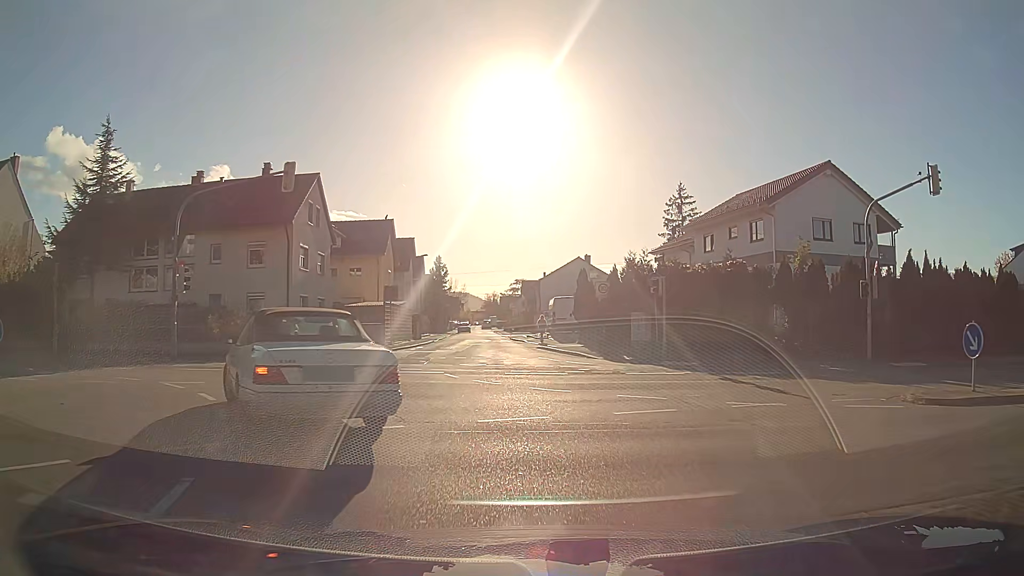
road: residential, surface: asphalt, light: Day
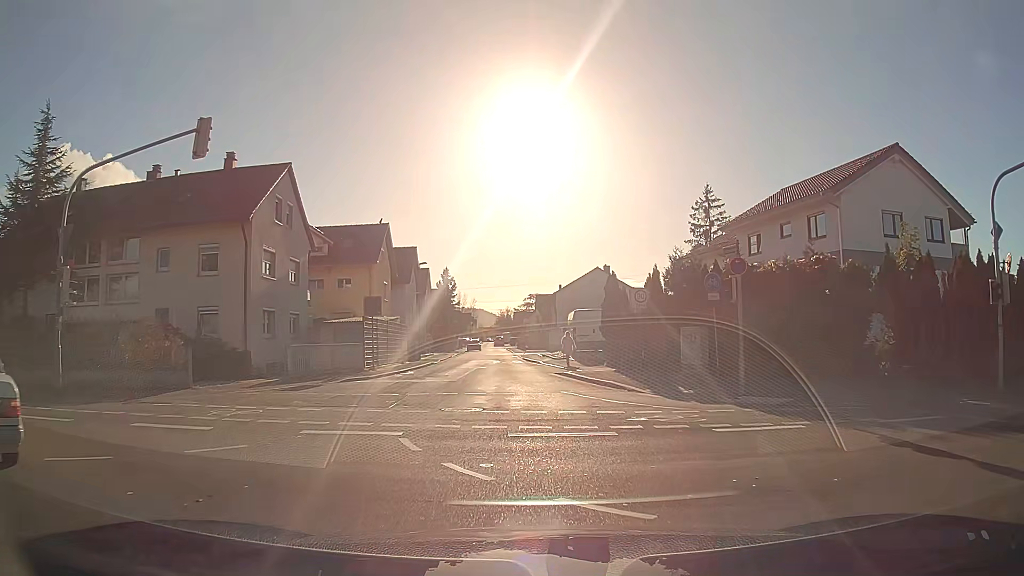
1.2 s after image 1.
(-0.1, +7.1) m; -1°
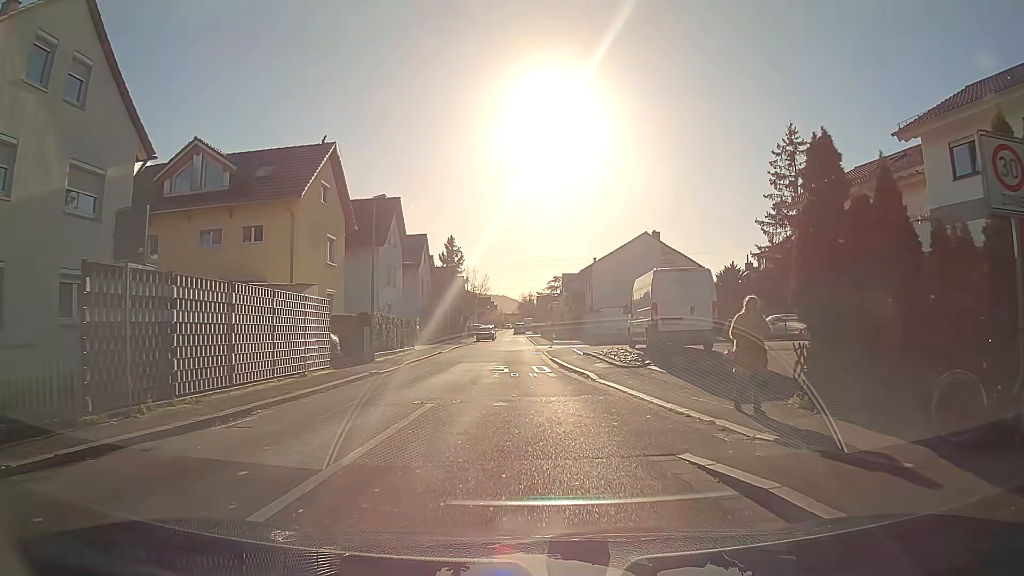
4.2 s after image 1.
(-0.4, +19.2) m; -2°
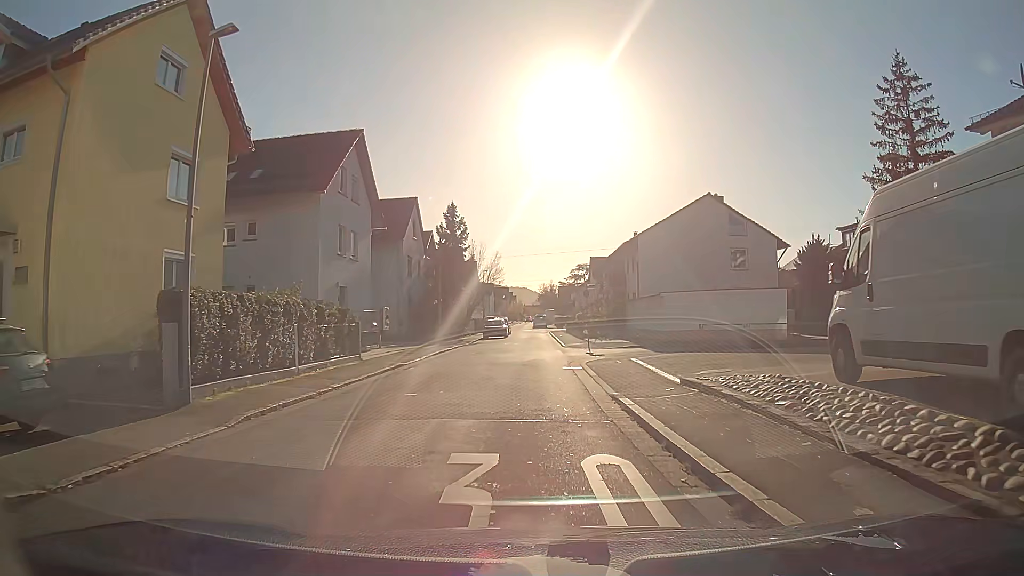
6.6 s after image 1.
(-0.2, +15.9) m; -1°
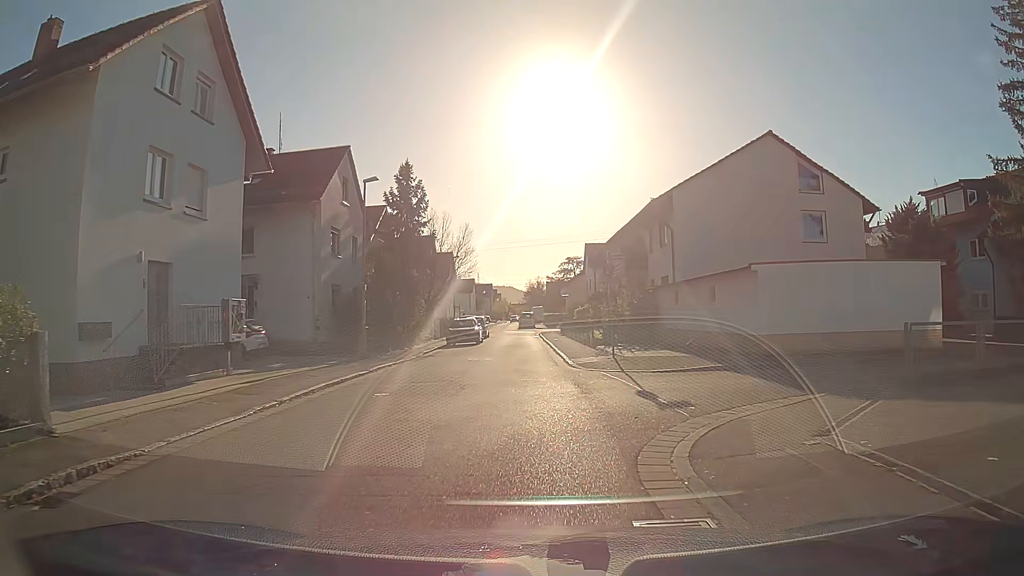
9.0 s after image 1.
(+0.2, +15.0) m; +1°
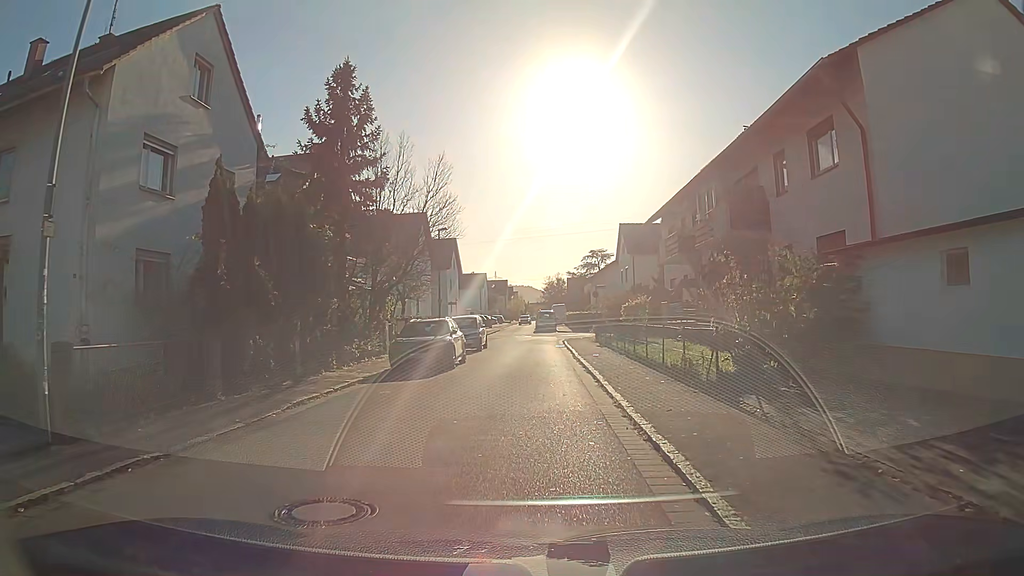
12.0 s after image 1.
(-0.1, +17.2) m; -1°
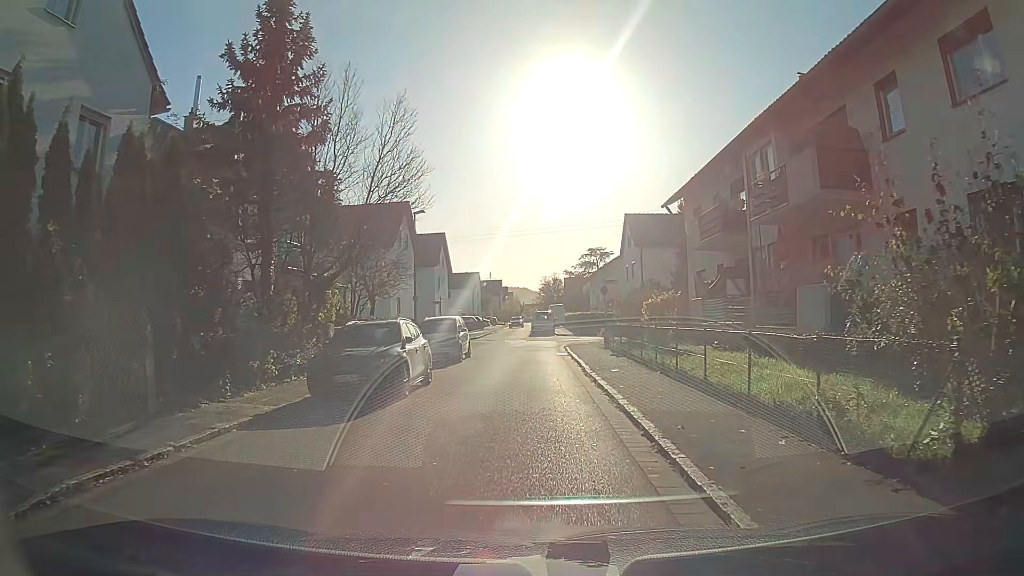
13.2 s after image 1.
(0.0, +6.6) m; 0°
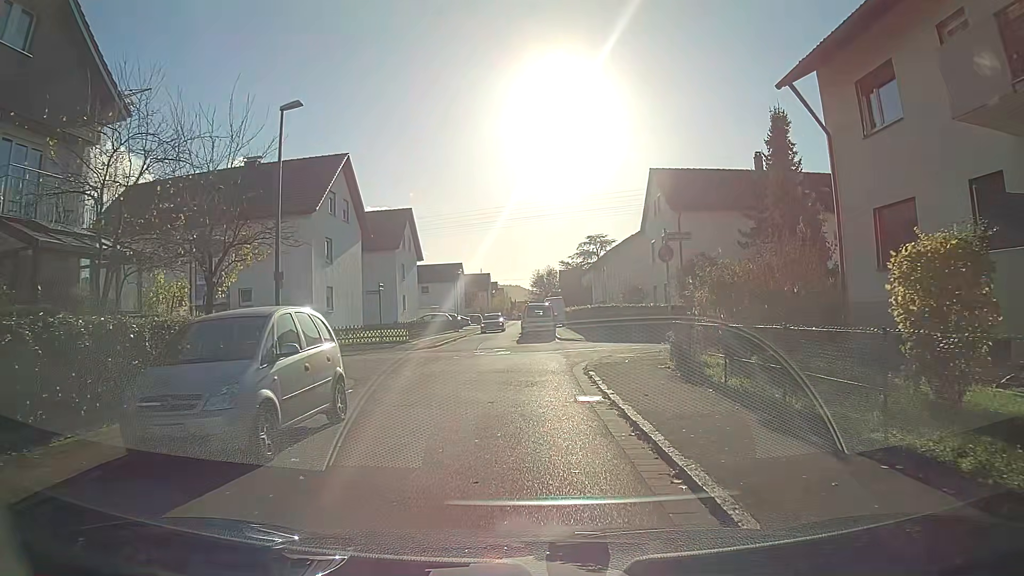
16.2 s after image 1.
(+0.1, +16.3) m; 0°
(0, +10) (0, +20) (-1, +30) (-2, +40) (-2, +50) (-1, +60) (0, +70) (0, +80) (0, +90) (0, +100) m
